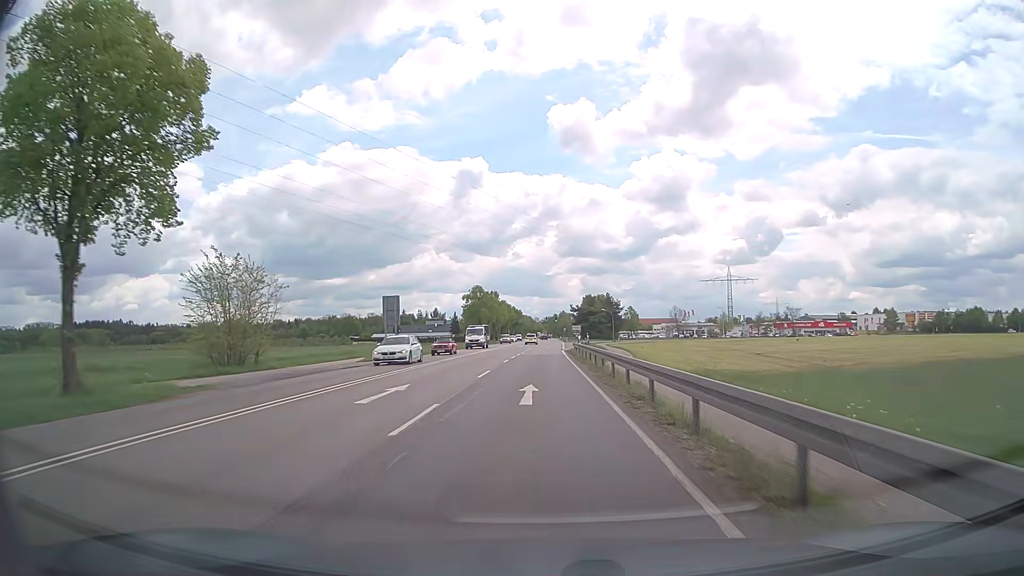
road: secondary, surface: asphalt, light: Day
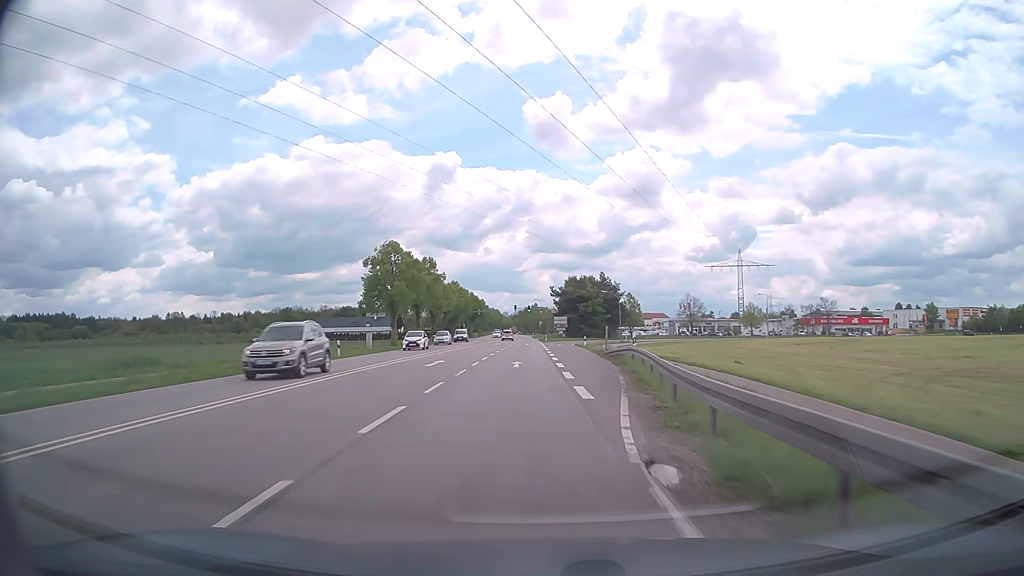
(+0.3, +53.0) m; +3°
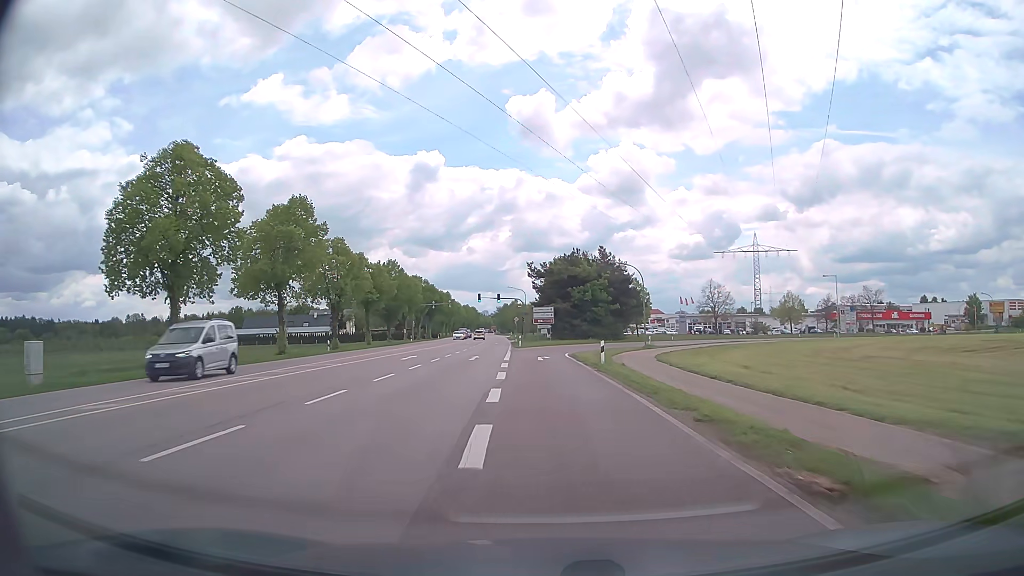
(+0.9, +37.8) m; +1°
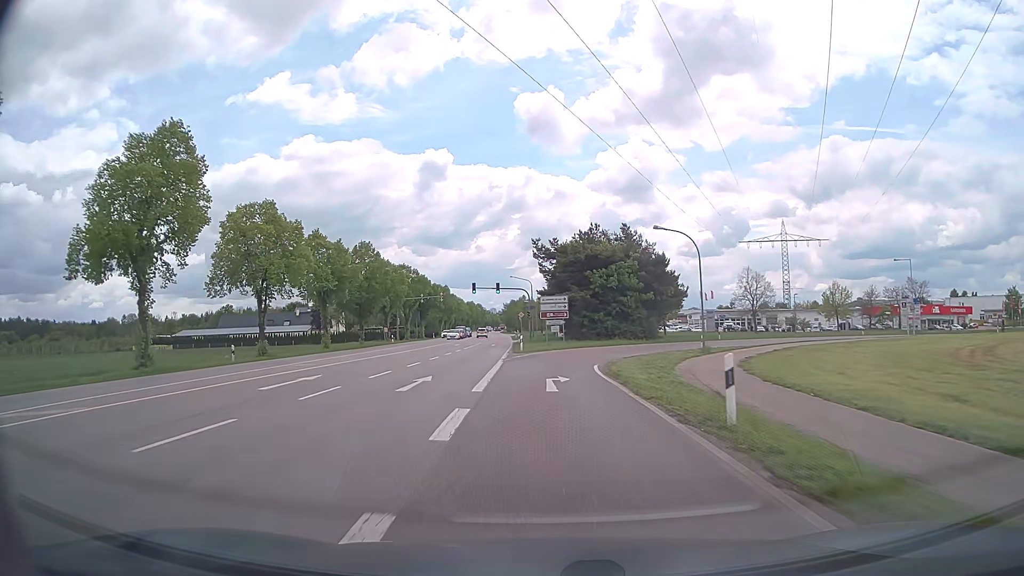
(-0.1, +17.4) m; -1°
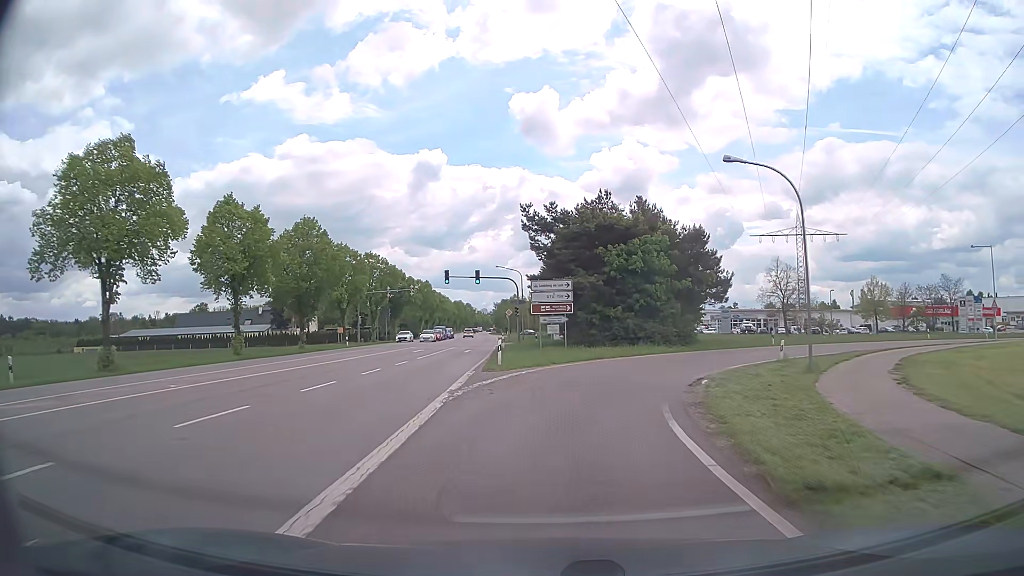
(0.0, +16.0) m; +1°
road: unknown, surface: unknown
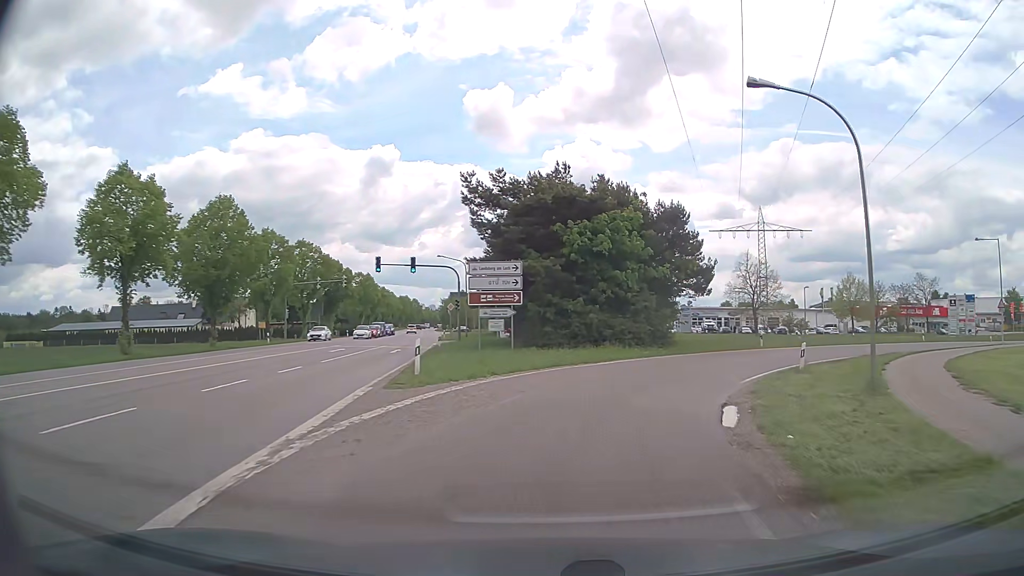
(+0.1, +7.5) m; +3°
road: tertiary_link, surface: asphalt
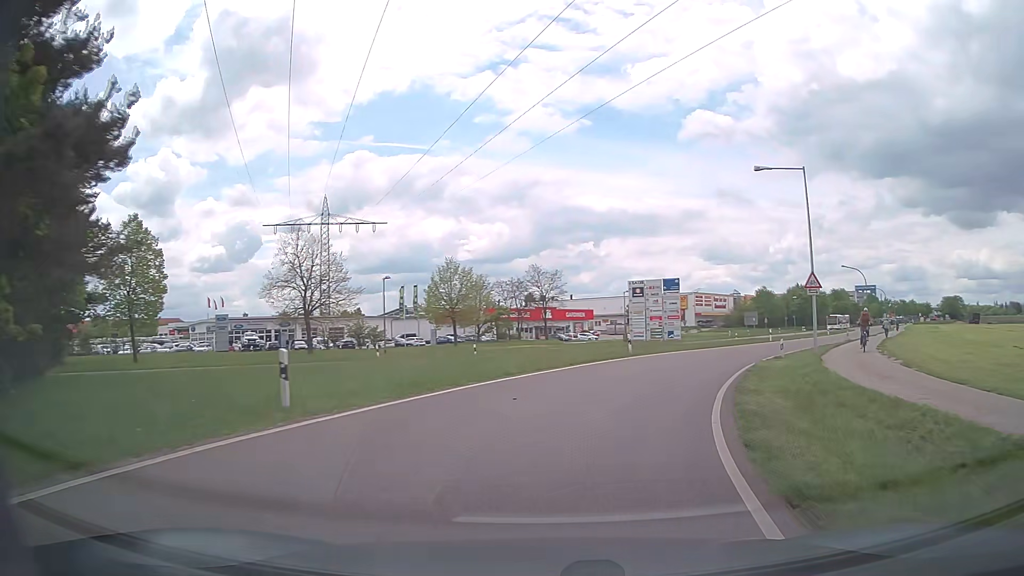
(+8.4, +26.2) m; +37°
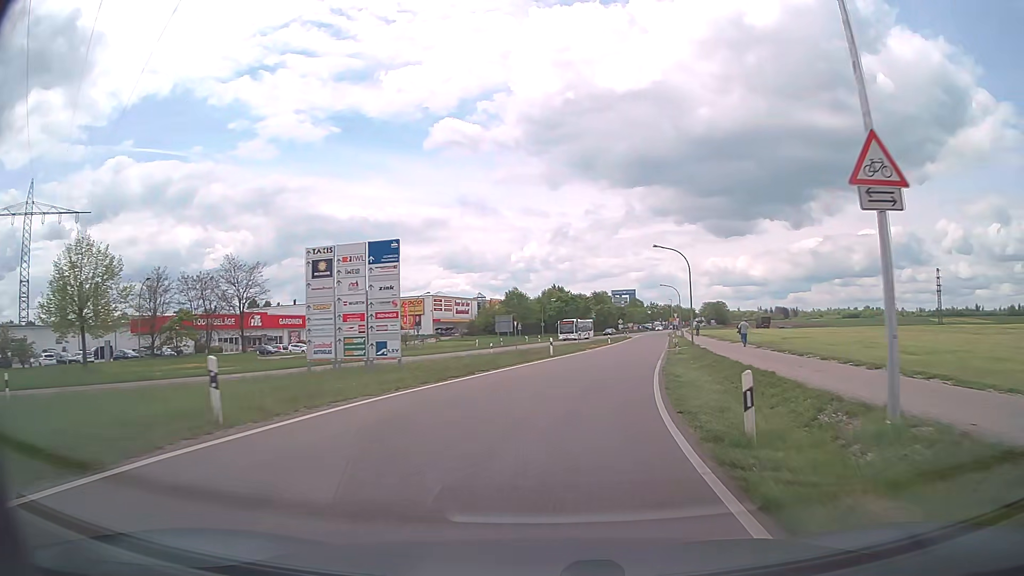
(+4.7, +21.9) m; +23°
(+1, +10) (+2, +20) (+3, +30) (+5, +40) (+7, +49) (+9, +59) (+10, +69) (+12, +79) (+14, +89) (+16, +99) m
